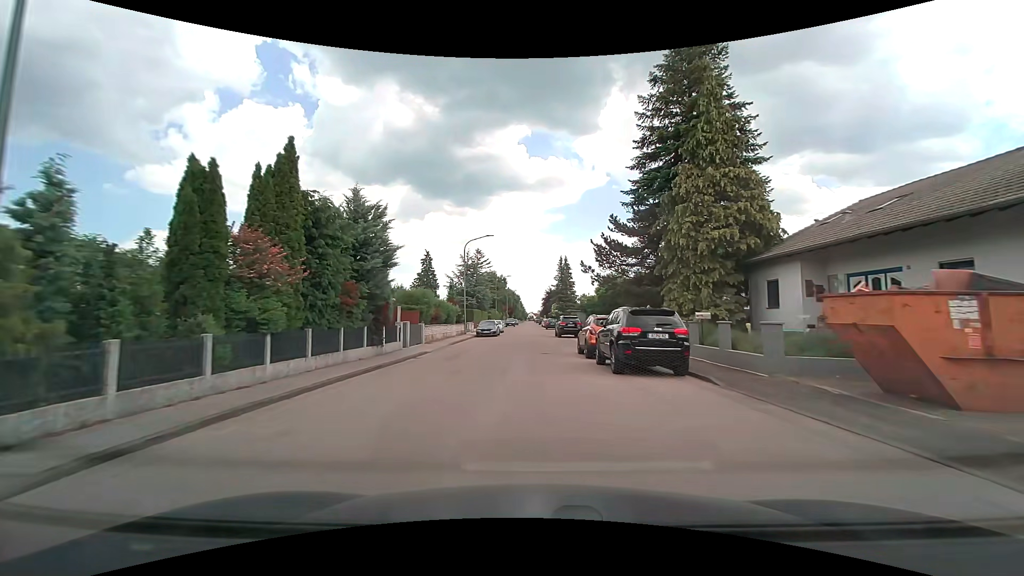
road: residential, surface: asphalt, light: Day
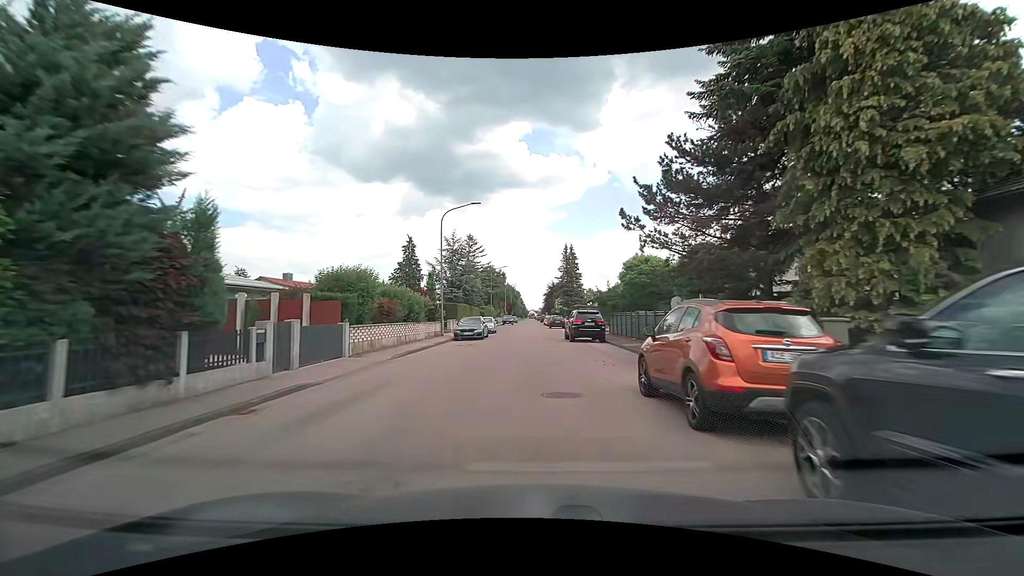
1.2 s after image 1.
(-0.1, +12.5) m; 0°
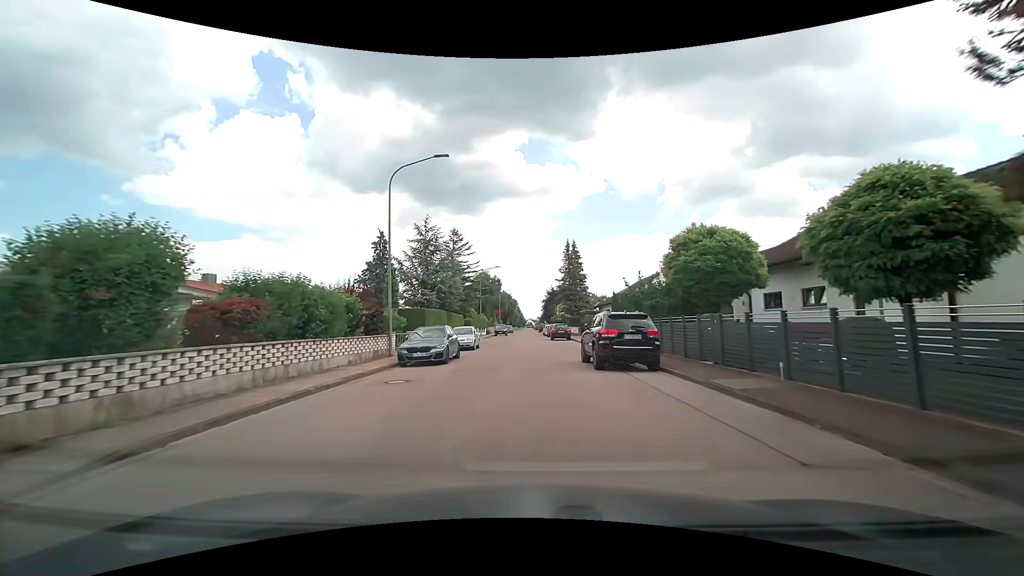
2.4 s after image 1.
(+0.1, +12.2) m; +1°
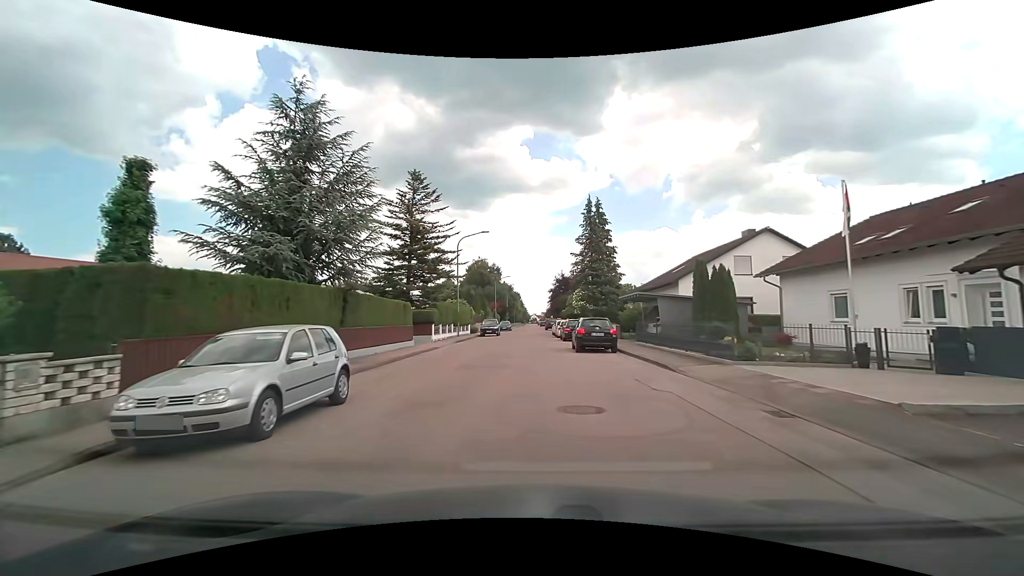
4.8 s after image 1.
(-0.5, +23.4) m; -2°
